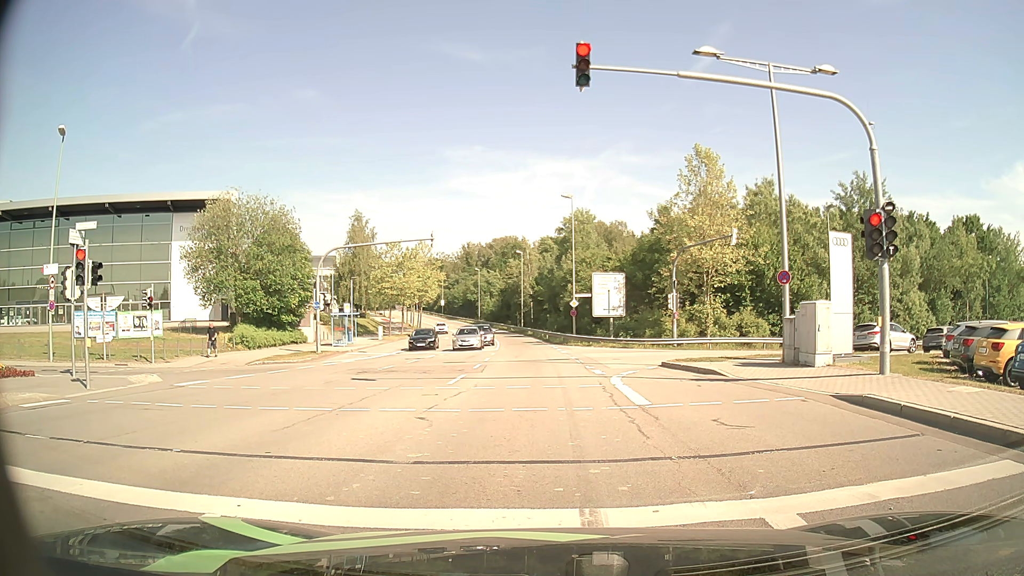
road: secondary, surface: asphalt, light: Day
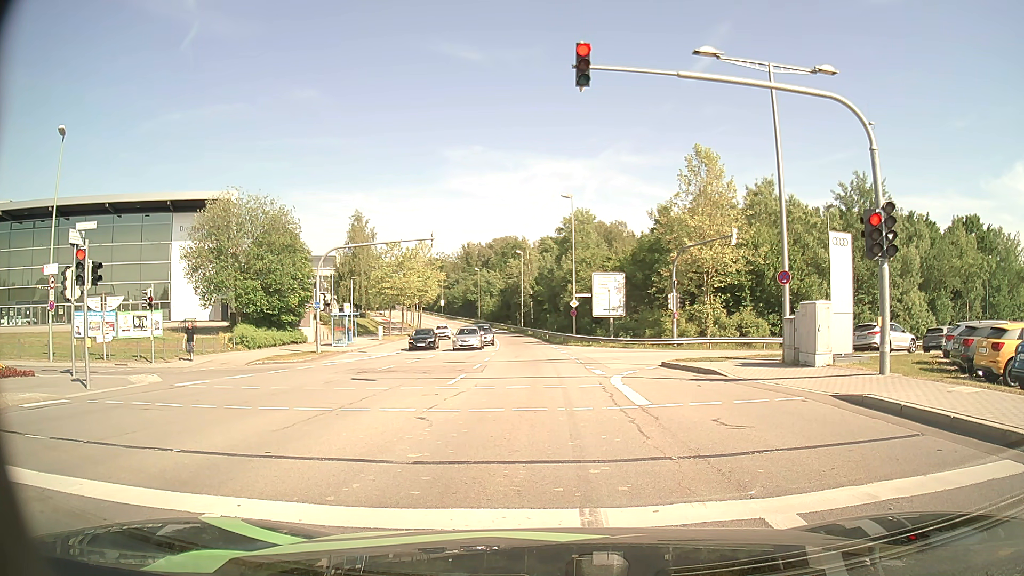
(0.0, 0.0) m; 0°
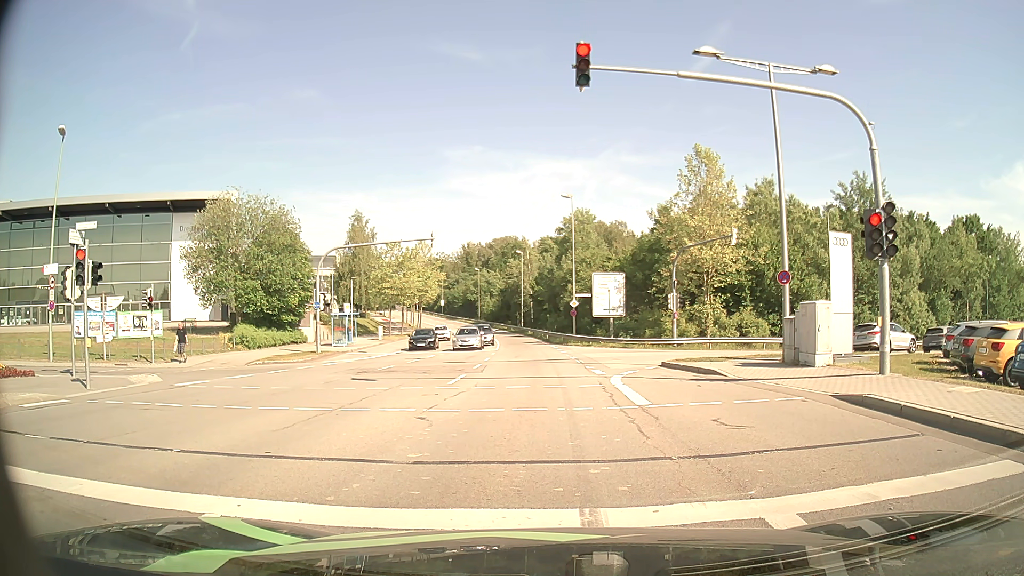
(0.0, 0.0) m; 0°
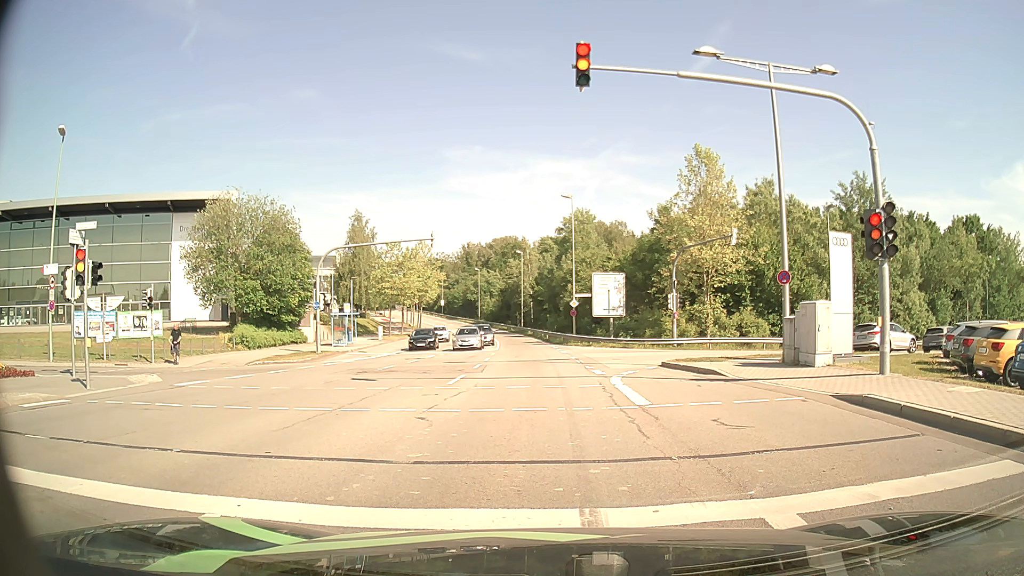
(0.0, 0.0) m; 0°
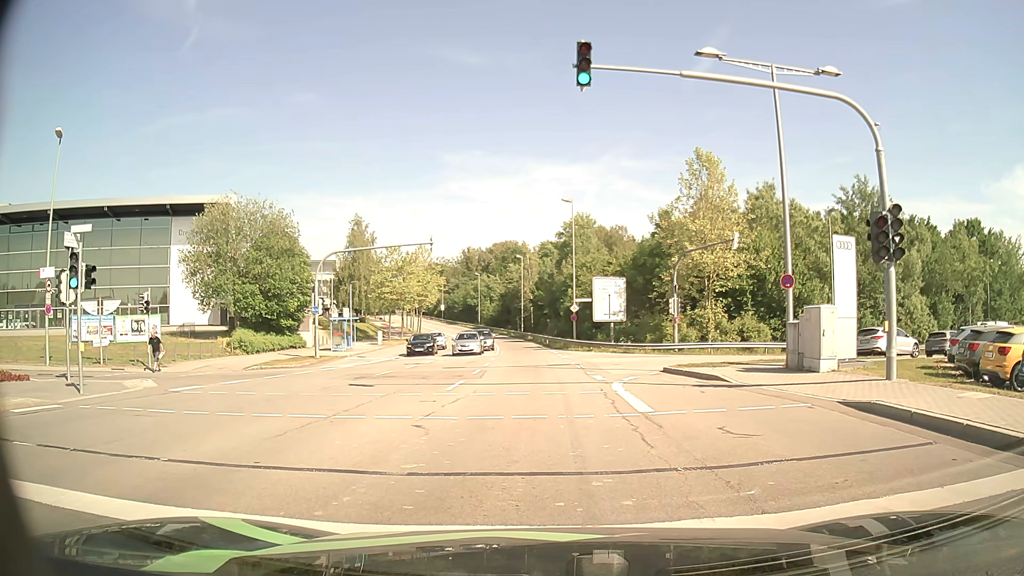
(0.0, +0.3) m; 0°
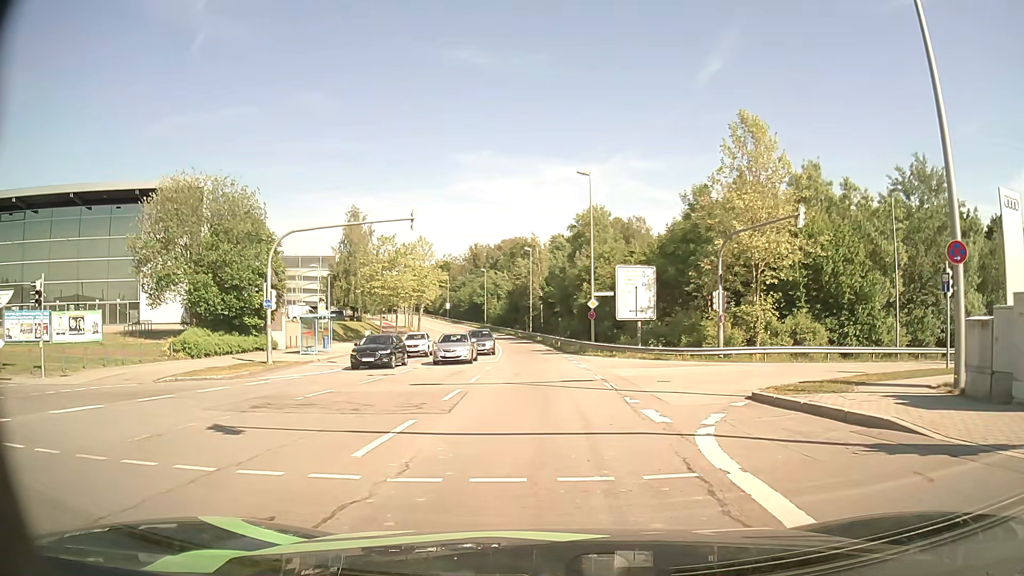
(0.0, +8.7) m; -1°
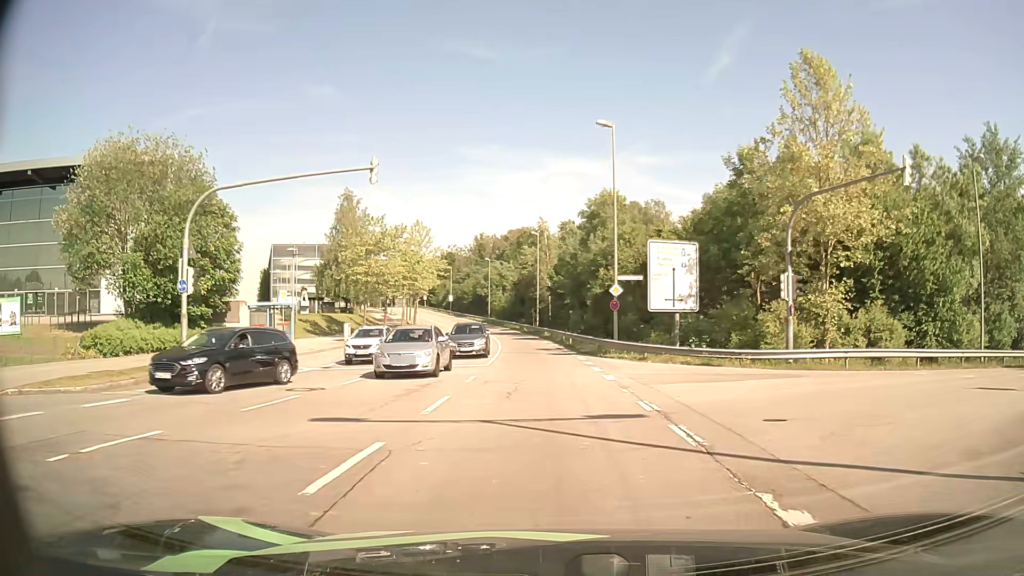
(-0.1, +8.5) m; -1°
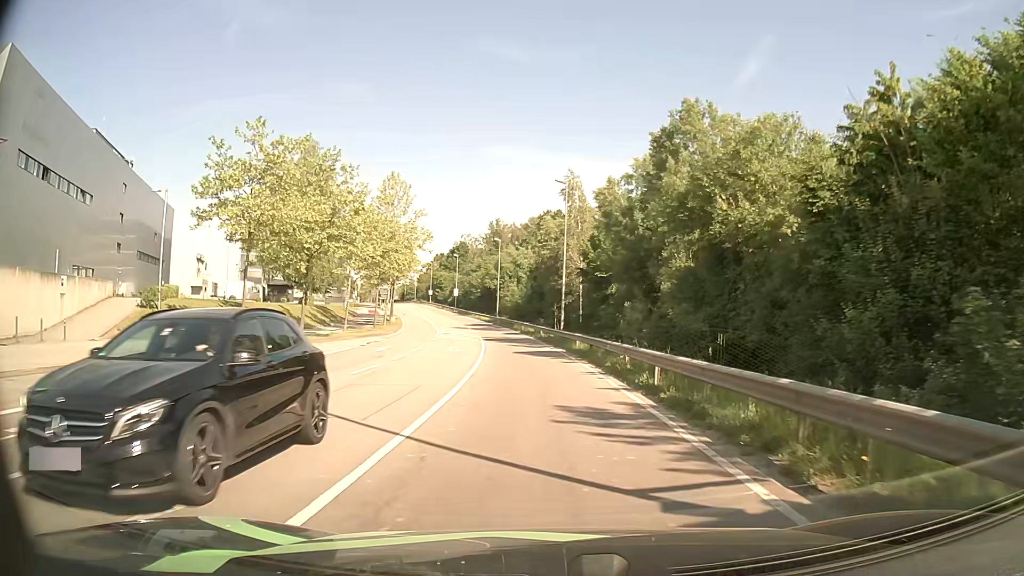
(-0.4, +26.5) m; -2°
(0, +10) (0, +20) (-1, +30) (-2, +40) (-3, +50) (-4, +60) (-6, +70) (-8, +79) (-11, +89) (-13, +99) m
